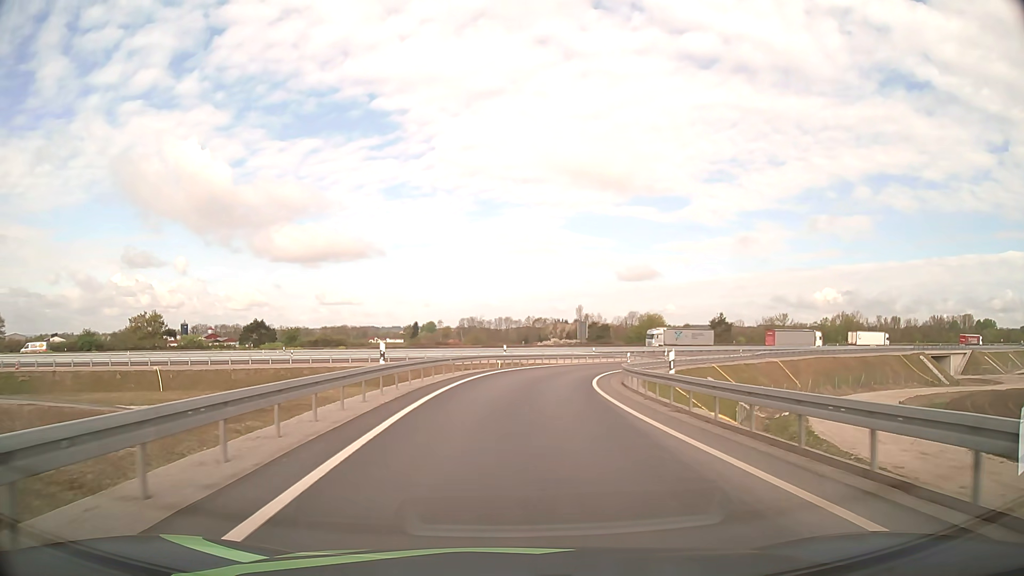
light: Day
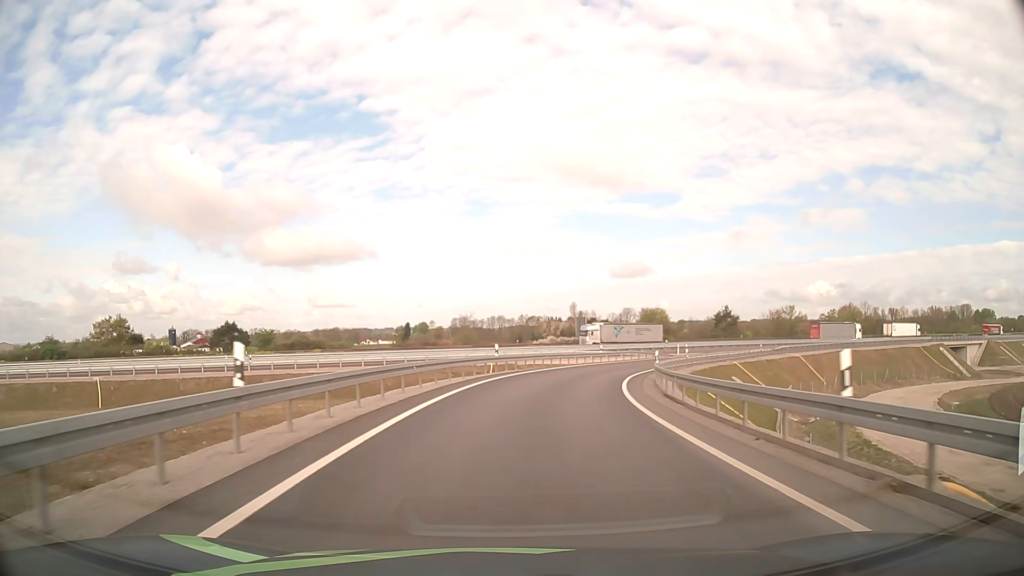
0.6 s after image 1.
(0.0, +9.5) m; 0°
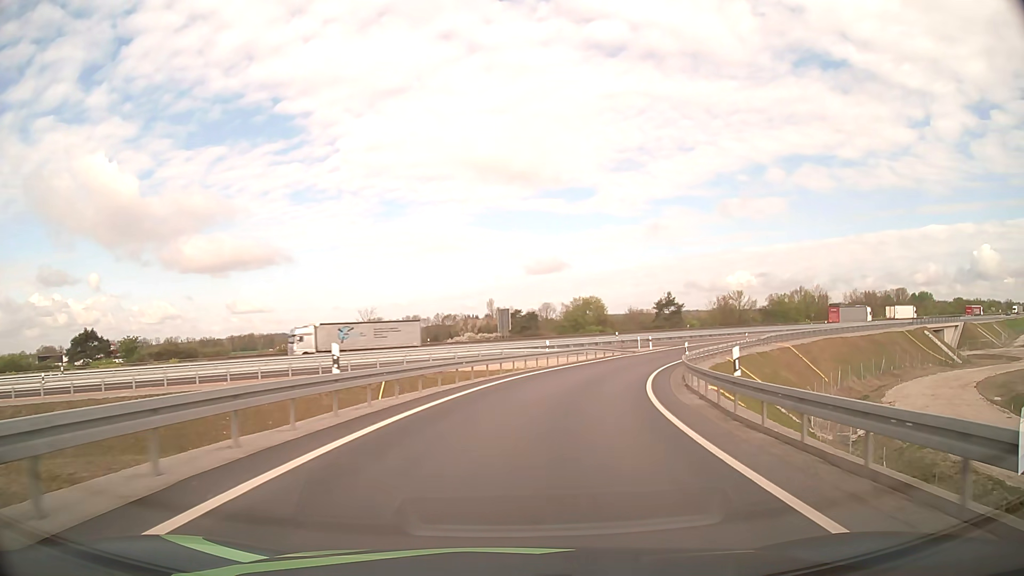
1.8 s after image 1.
(+1.0, +19.5) m; +6°
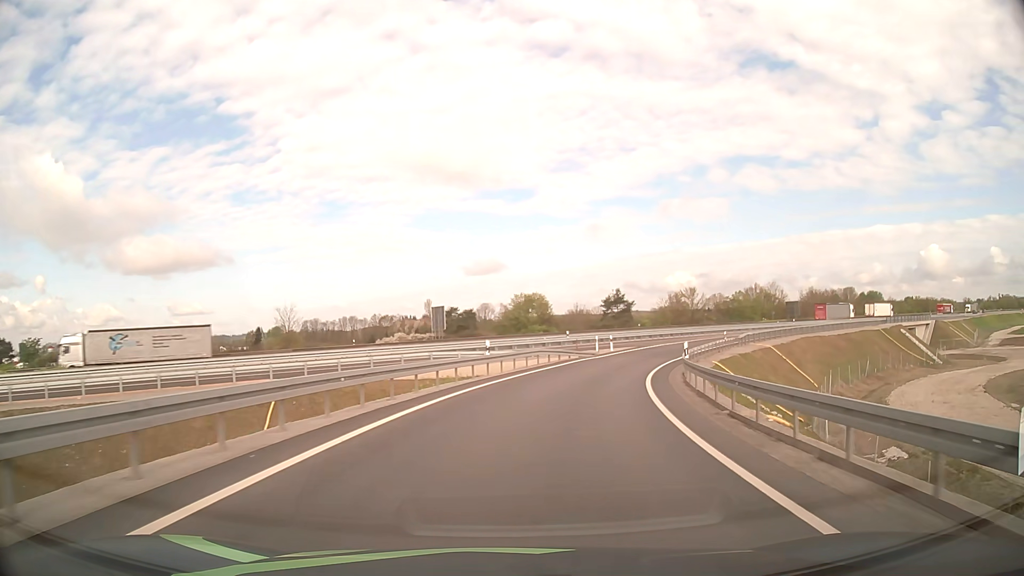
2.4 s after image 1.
(+0.4, +10.0) m; +5°
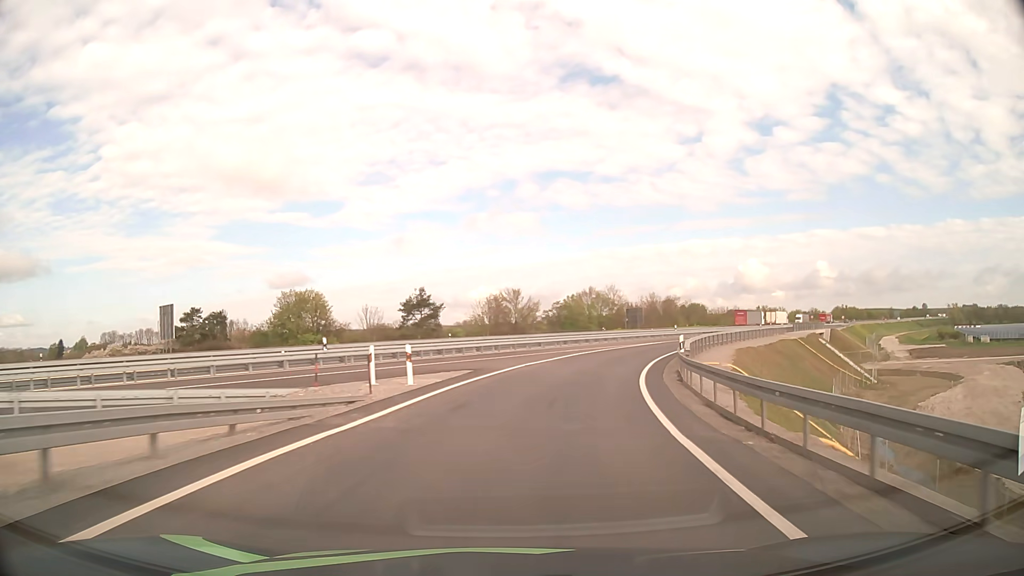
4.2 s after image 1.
(+4.5, +29.8) m; +17°
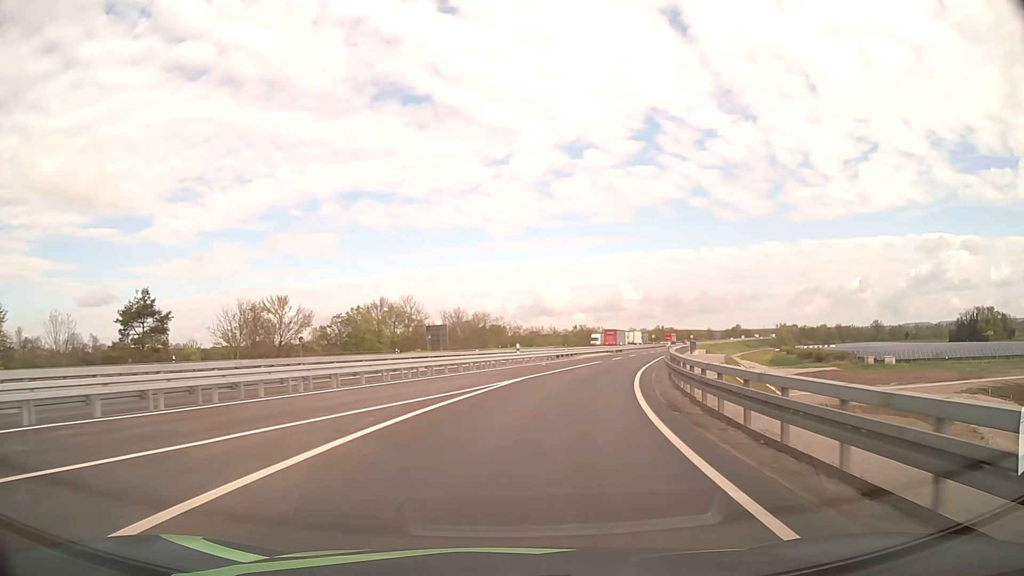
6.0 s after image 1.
(+4.4, +29.9) m; +17°
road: motorway_link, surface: asphalt
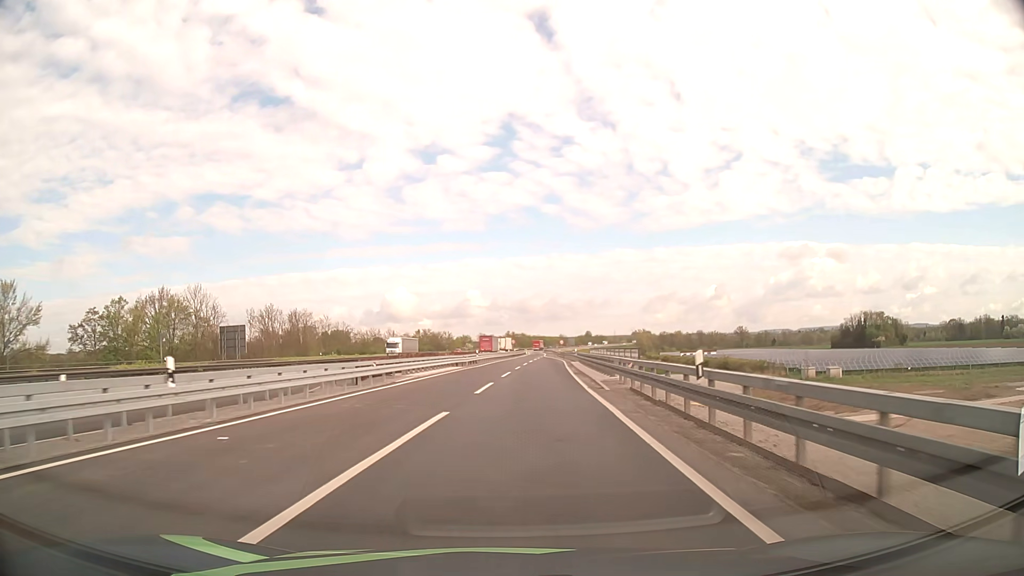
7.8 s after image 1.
(+4.3, +30.0) m; +14°
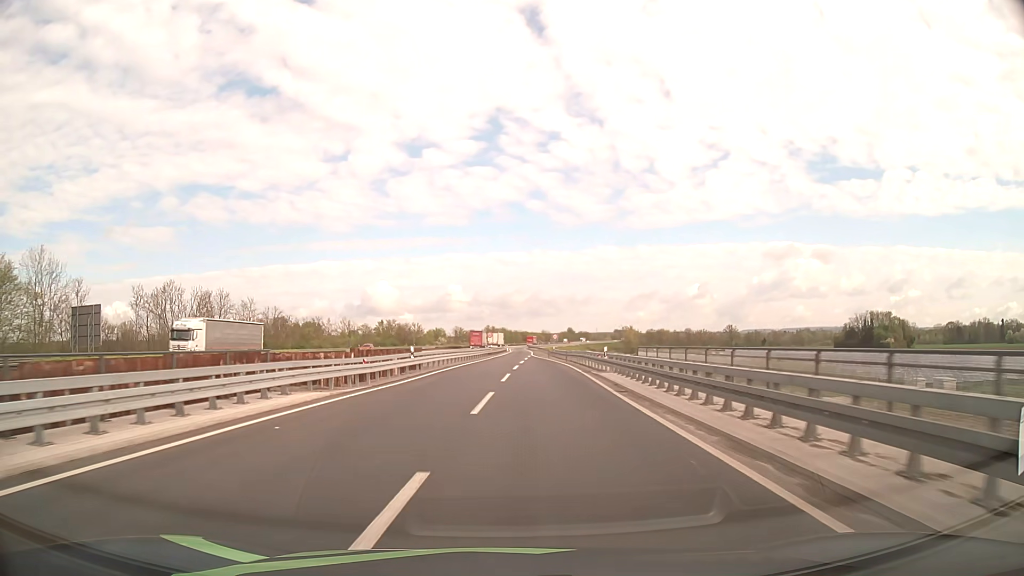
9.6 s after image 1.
(+1.0, +31.4) m; +2°
(0, +10) (0, +20) (0, +30) (0, +40) (0, +50) (0, +60) (0, +70) (+1, +80) (+1, +90) (+1, +100) m
